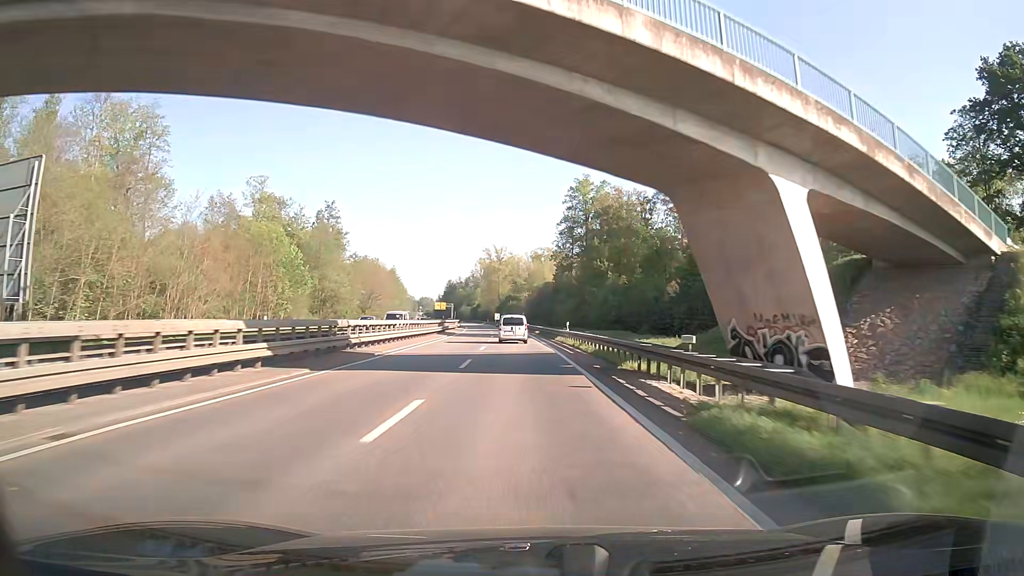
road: trunk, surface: asphalt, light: Day
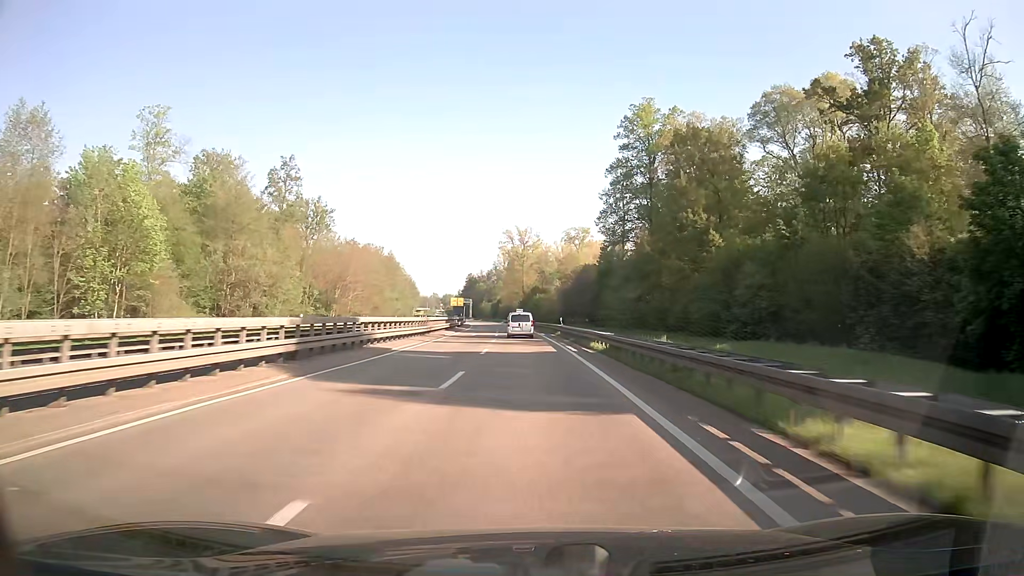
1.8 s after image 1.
(-0.8, +42.0) m; -2°
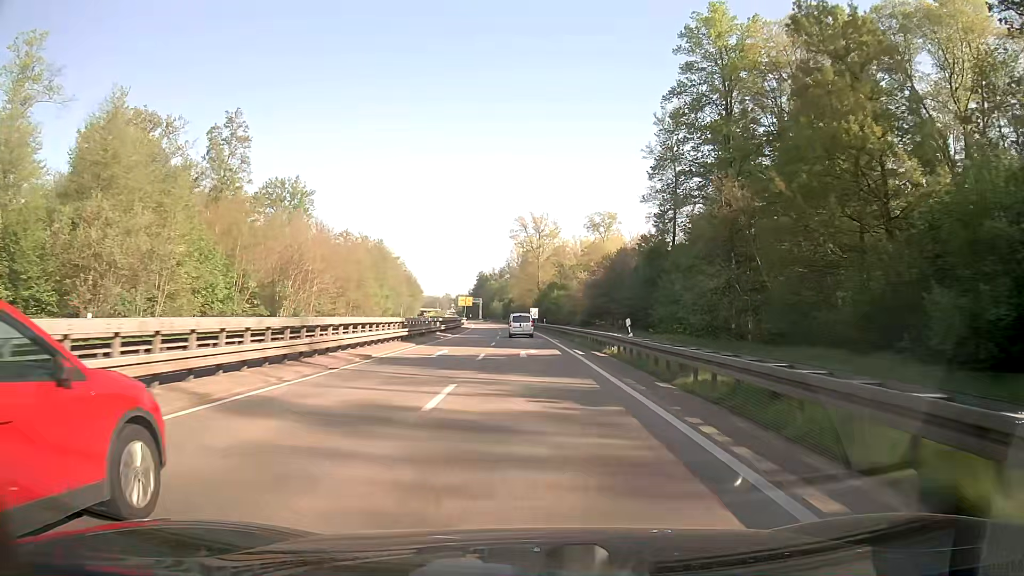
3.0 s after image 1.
(-0.2, +26.9) m; -1°
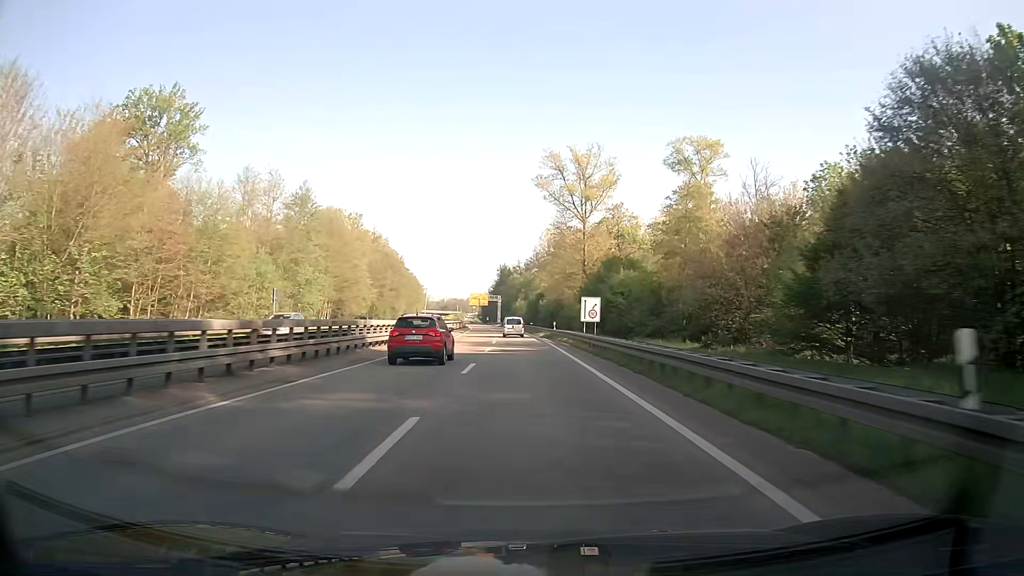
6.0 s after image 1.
(-1.3, +63.9) m; -2°
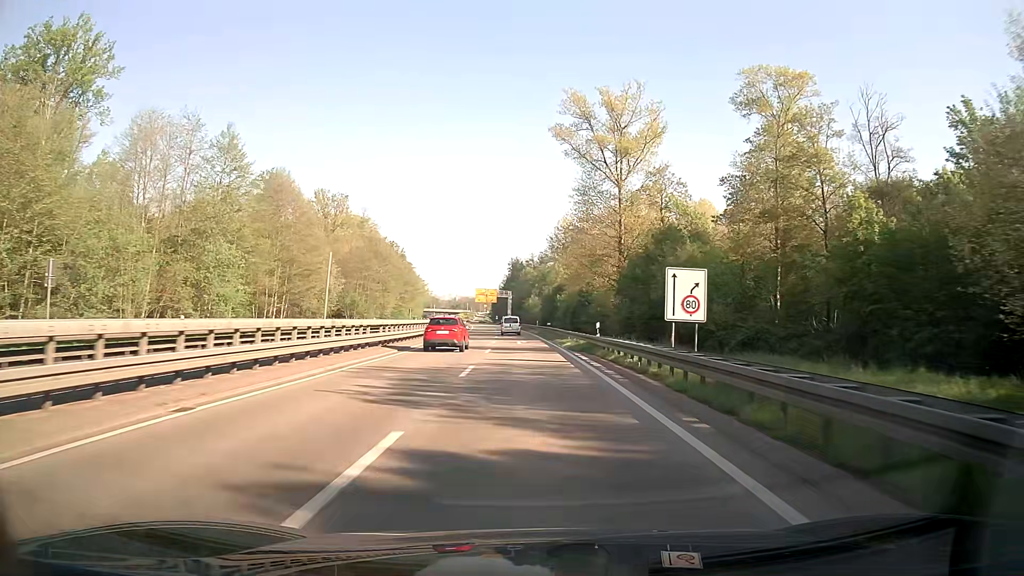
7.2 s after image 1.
(-0.3, +25.1) m; -1°
(0, +10) (0, +20) (0, +30) (-1, +40) (-1, +50) (-2, +60) (-2, +70) (-3, +80) (-4, +90) (-4, +100) m
